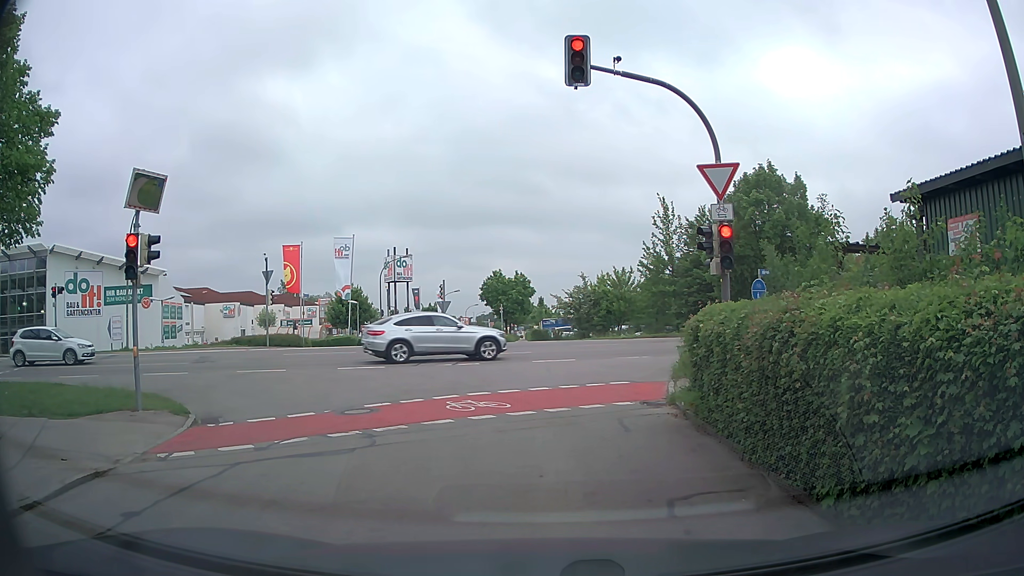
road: residential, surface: asphalt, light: Day
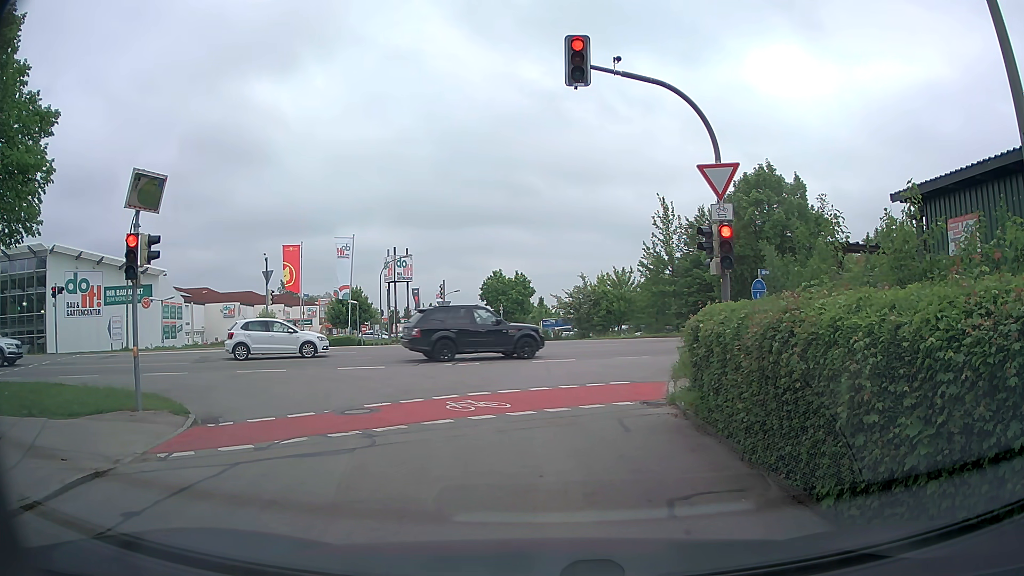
(0.0, 0.0) m; 0°
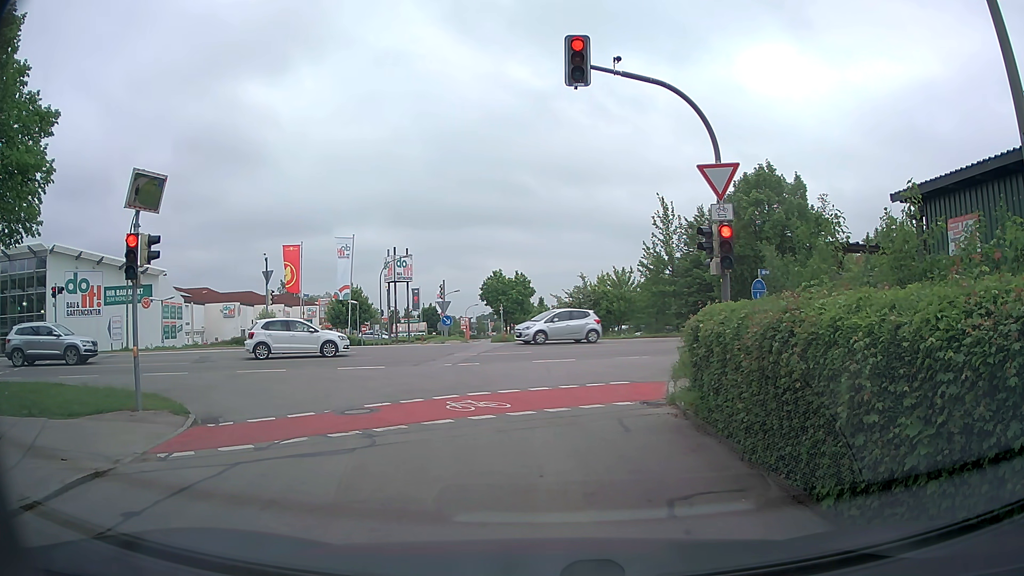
(0.0, 0.0) m; 0°
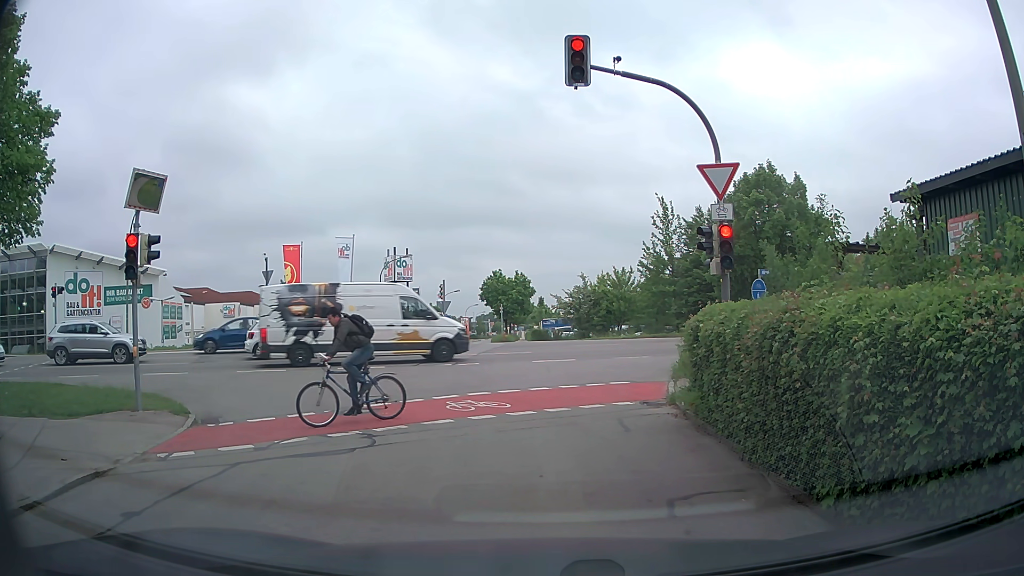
(0.0, 0.0) m; 0°
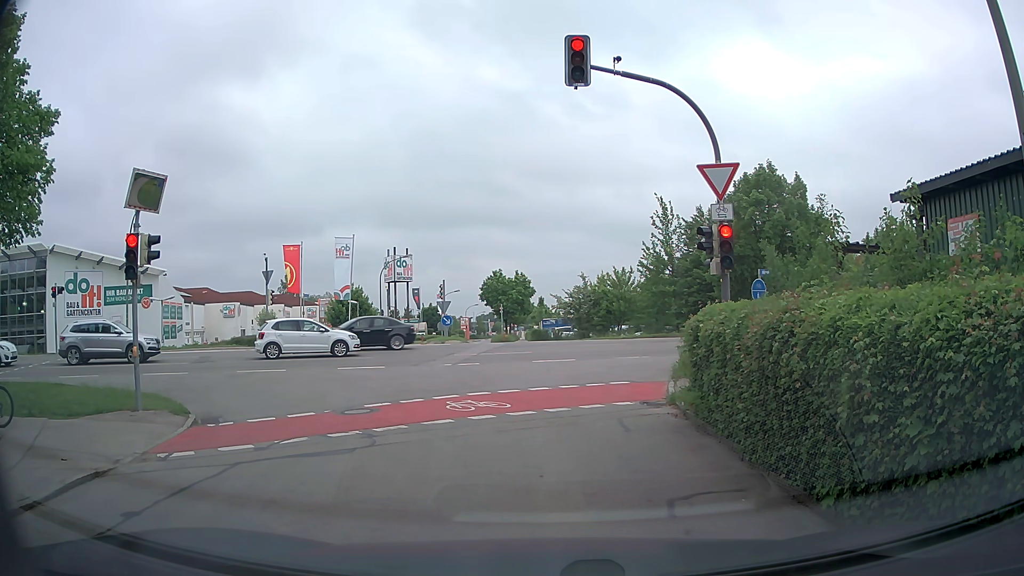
(0.0, 0.0) m; 0°
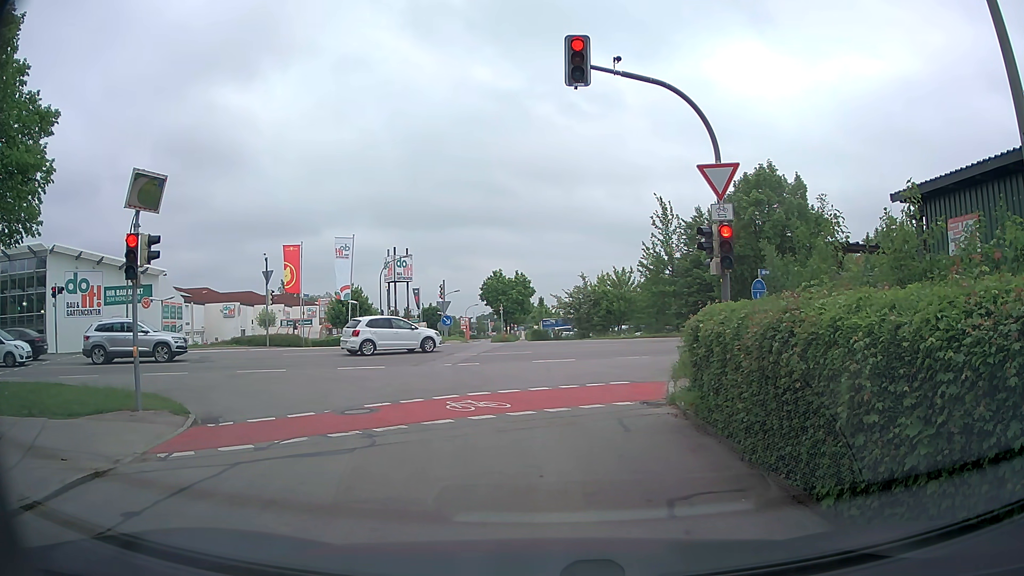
(0.0, 0.0) m; 0°
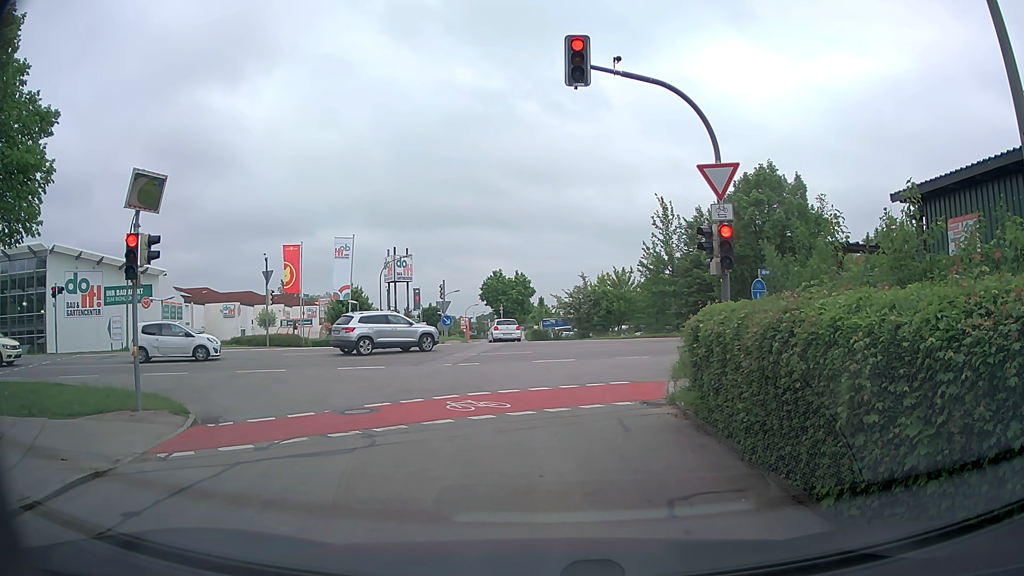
(0.0, 0.0) m; 0°
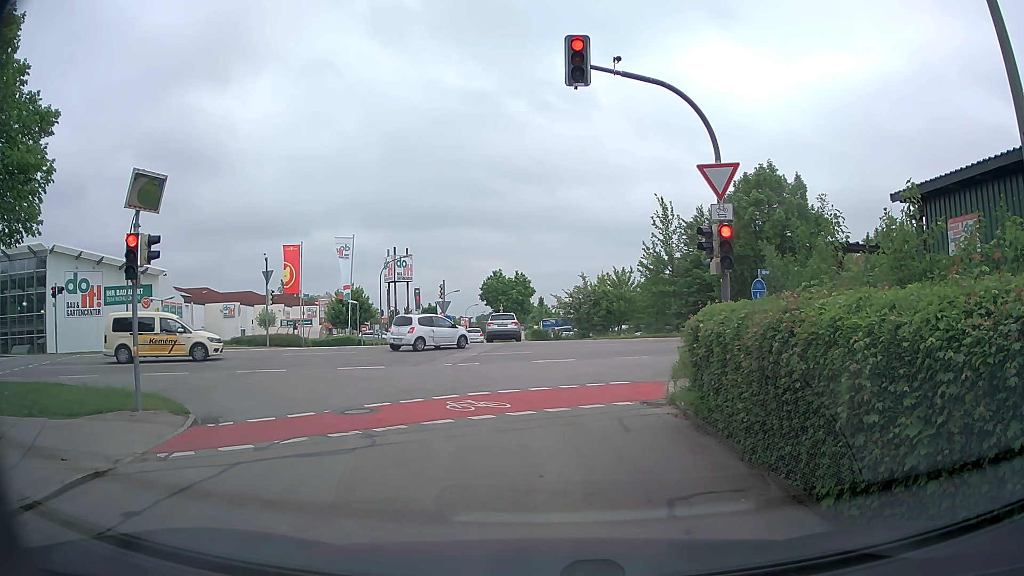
(0.0, 0.0) m; 0°
